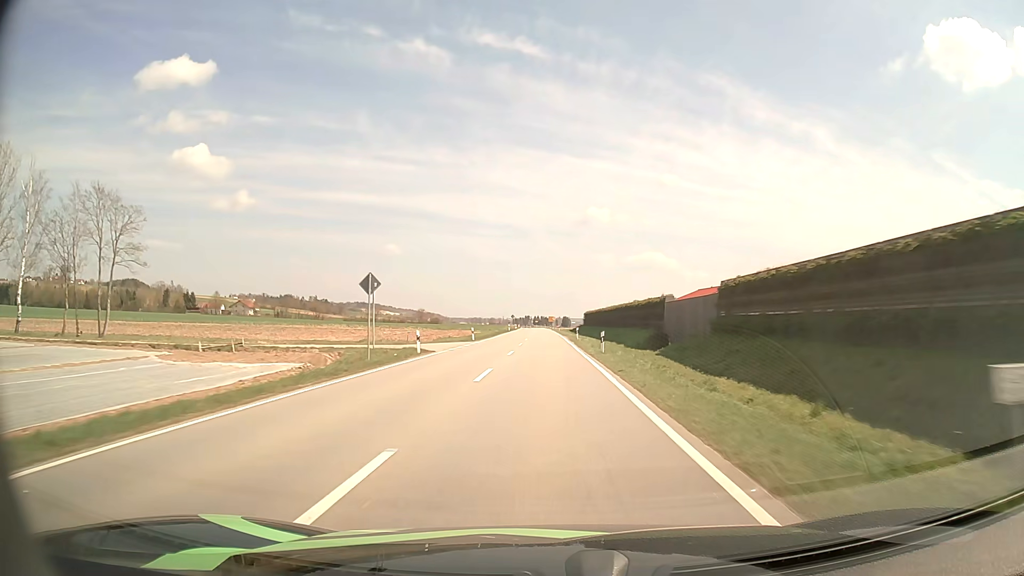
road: tertiary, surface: asphalt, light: Day
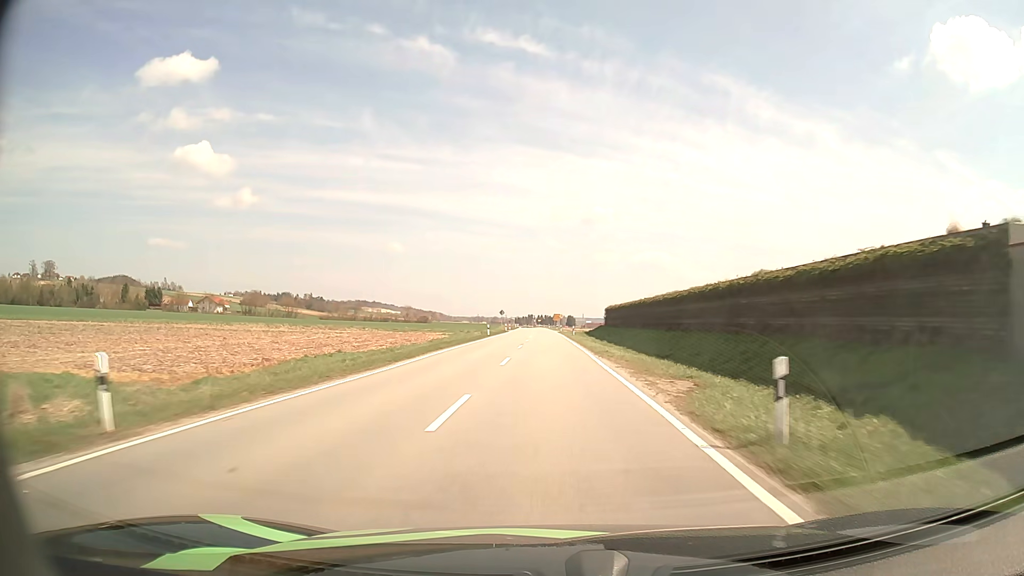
(-0.1, +44.3) m; 0°
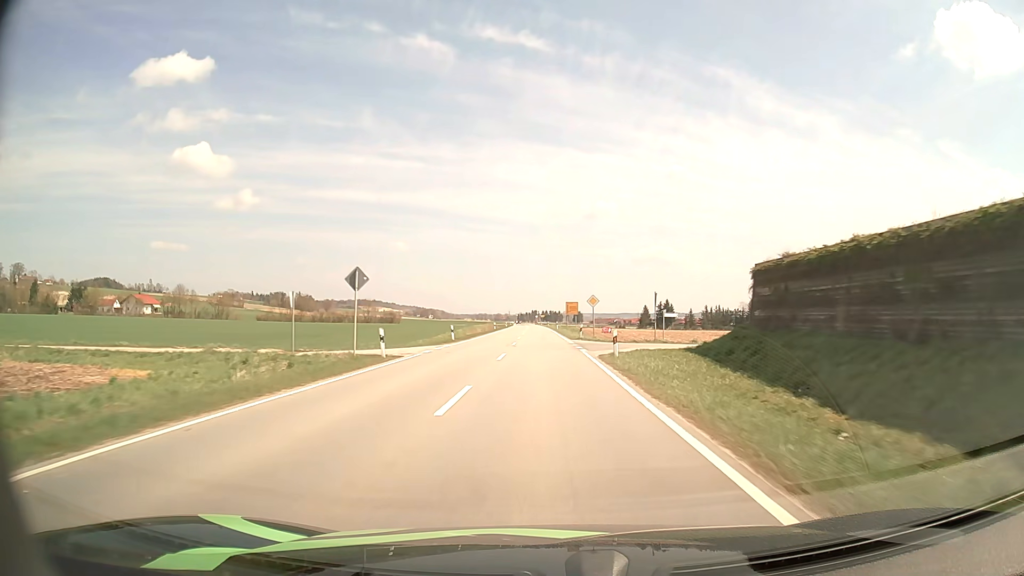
(0.0, +73.7) m; 0°
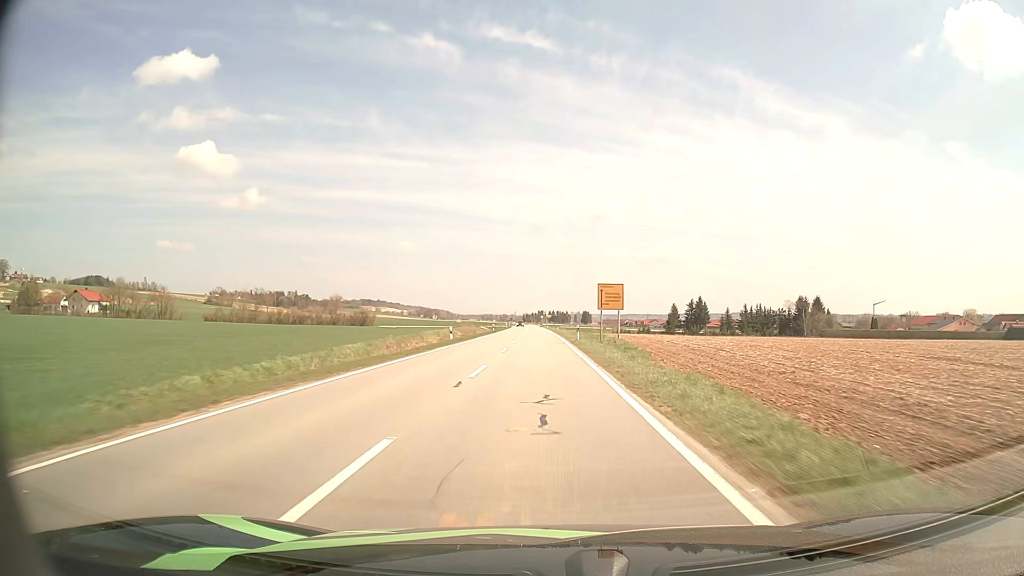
(-0.3, +43.4) m; -1°
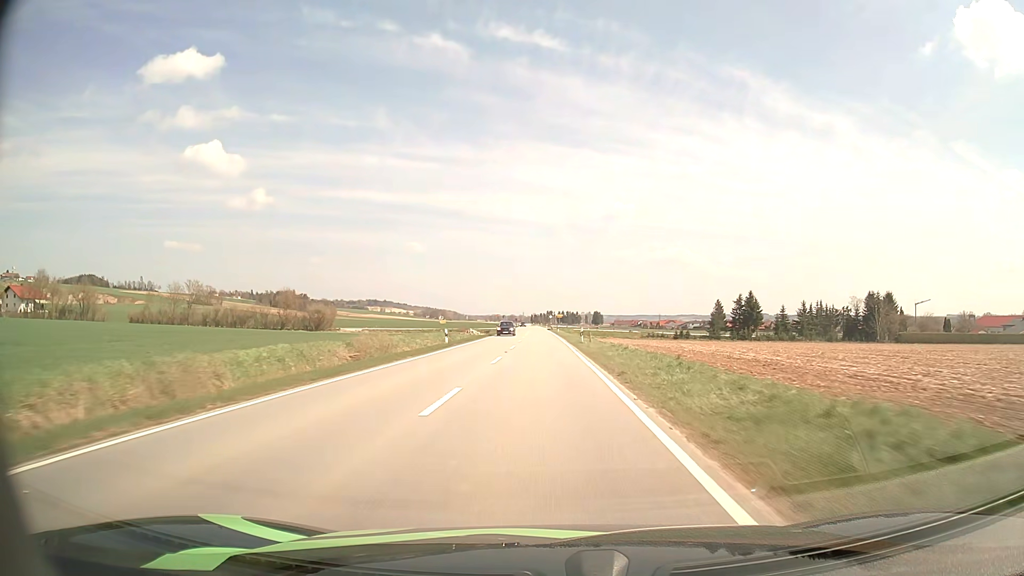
(-0.2, +43.7) m; -1°
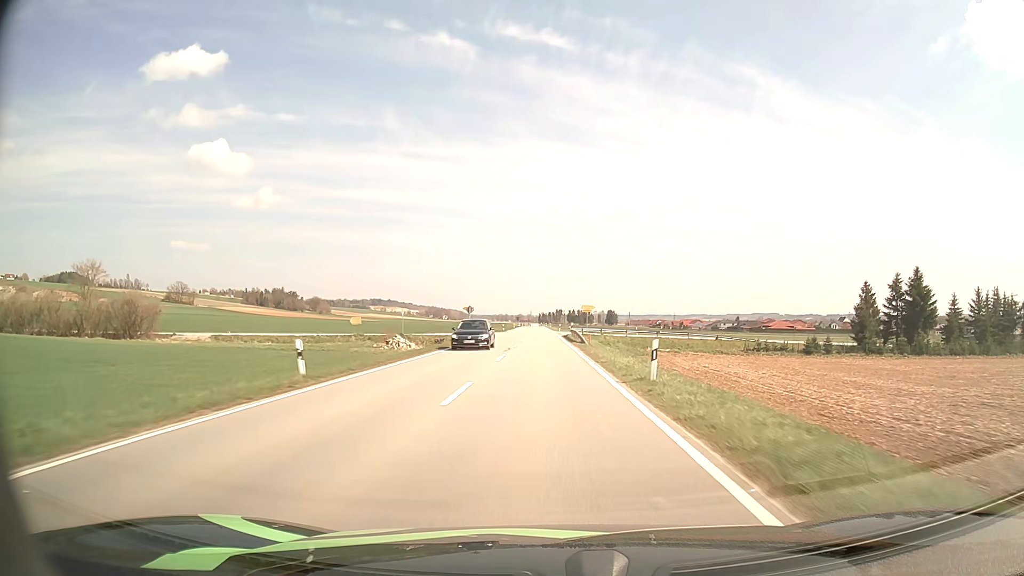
(-0.8, +73.8) m; -1°
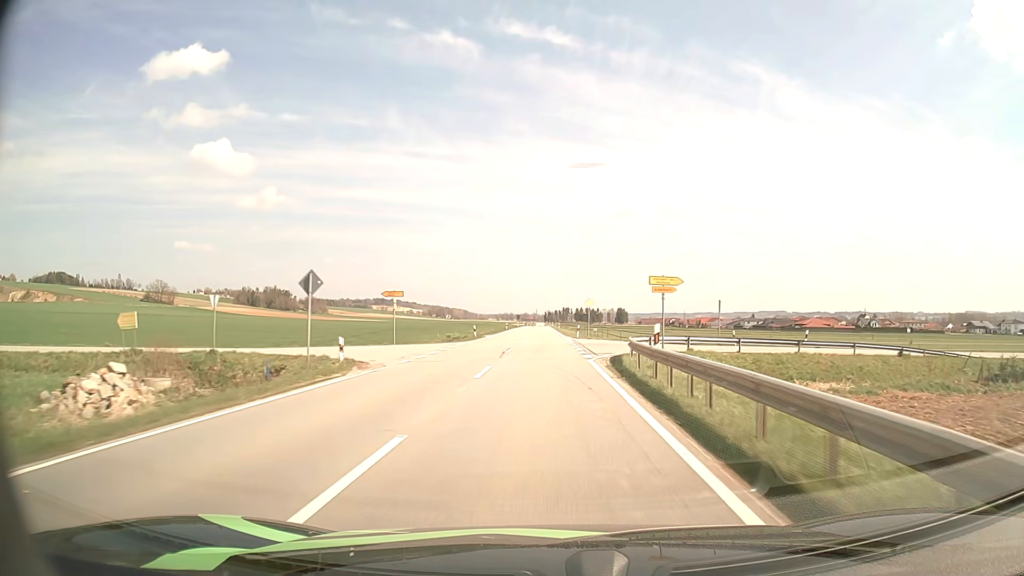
(-0.1, +44.5) m; 0°
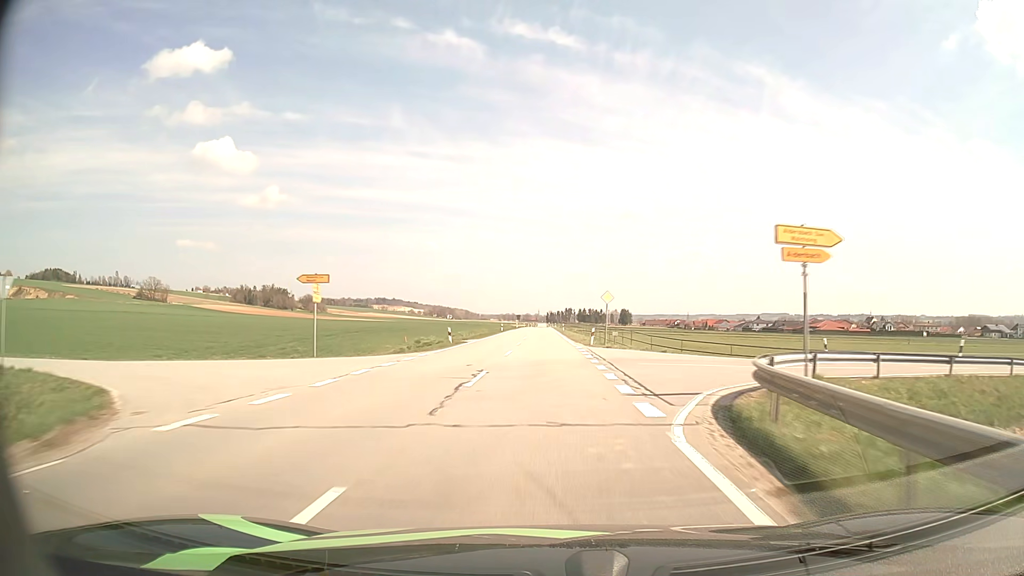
(0.0, +14.9) m; 0°
(0, +10) (0, +20) (0, +30) (0, +40) (0, +50) (0, +60) (0, +70) (-1, +80) (-1, +90) (-1, +100) m
